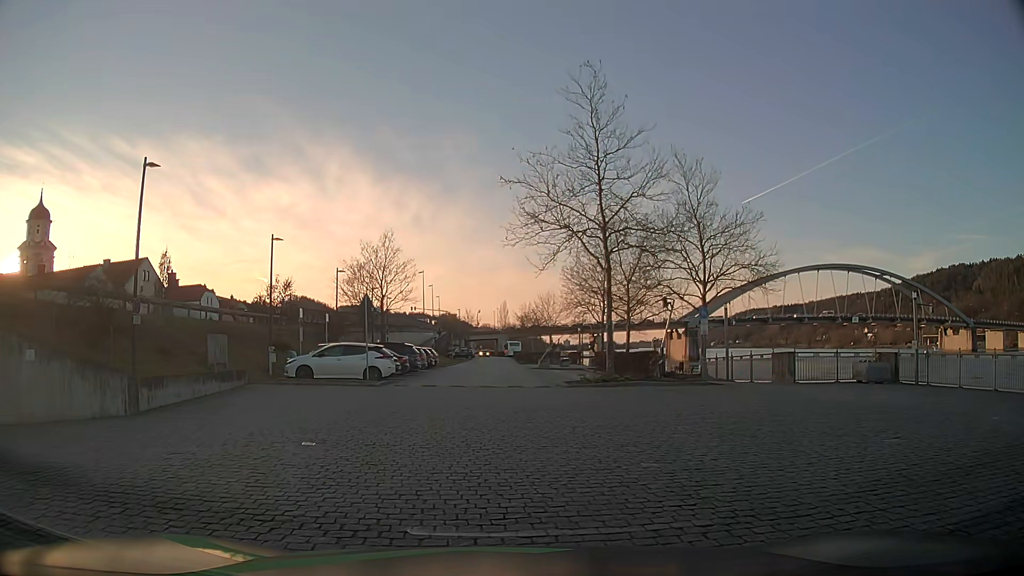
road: residential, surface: sett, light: Day
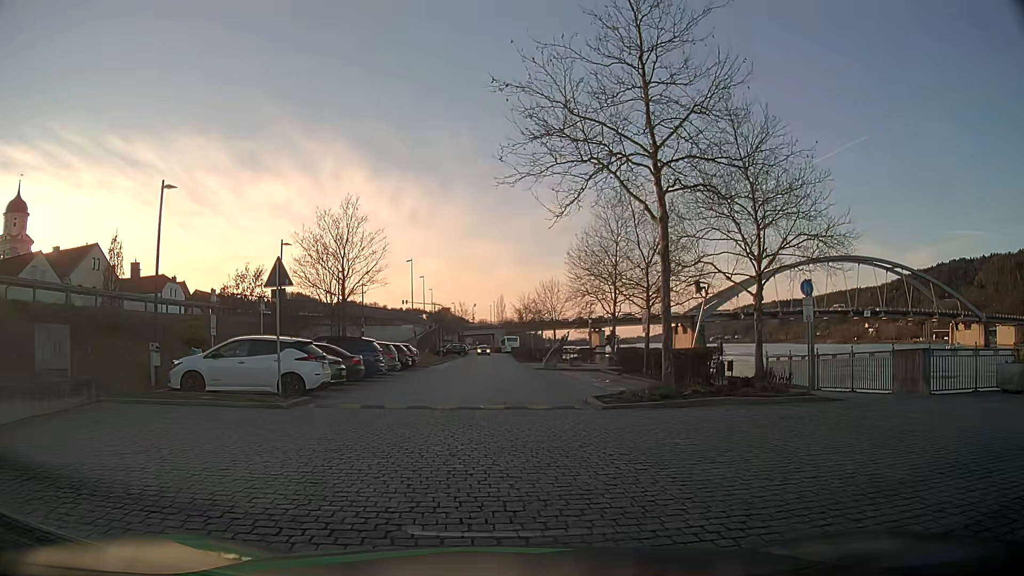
(+0.2, +9.8) m; +1°
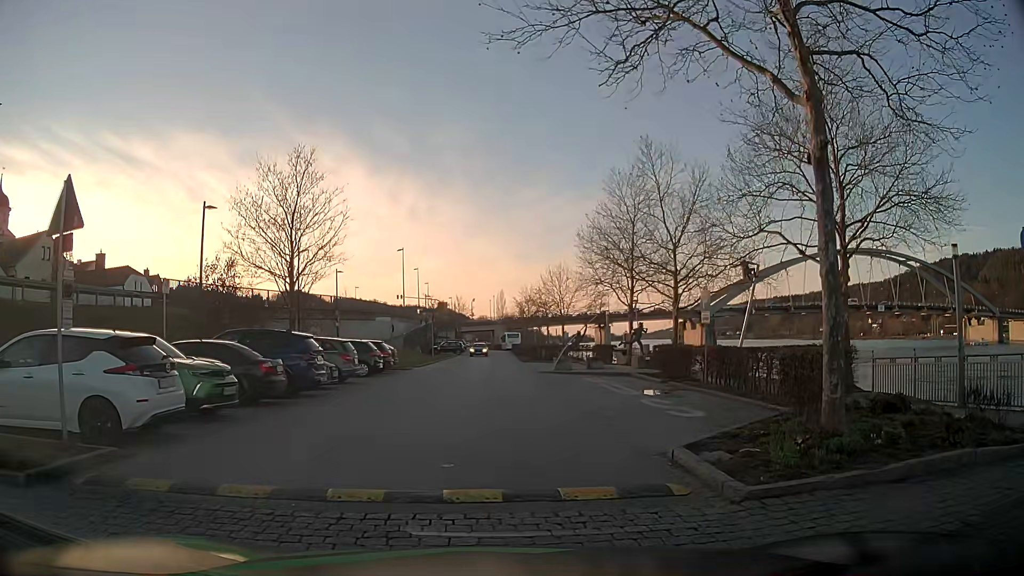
(+0.1, +8.4) m; 0°
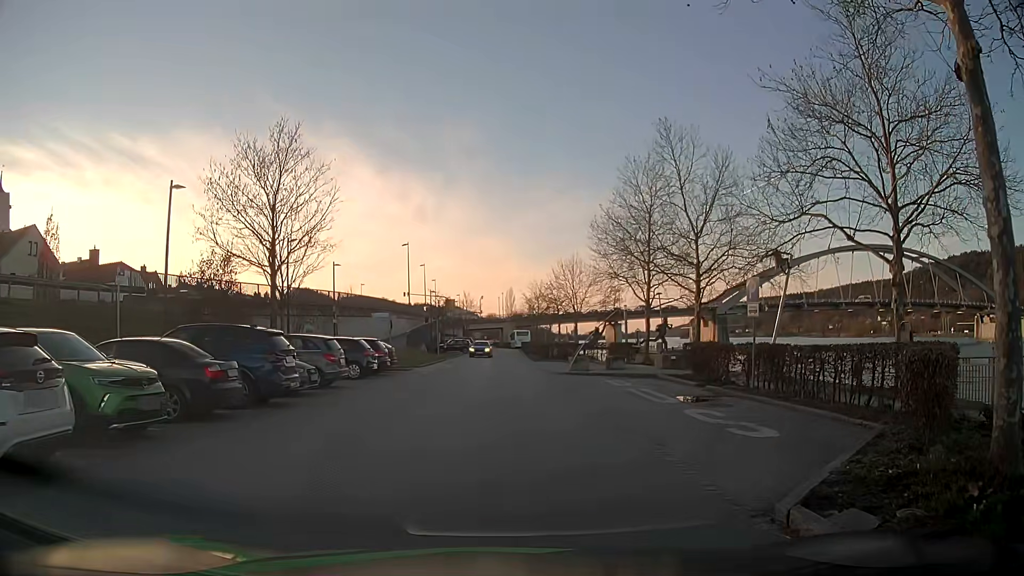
(0.0, +3.1) m; +1°
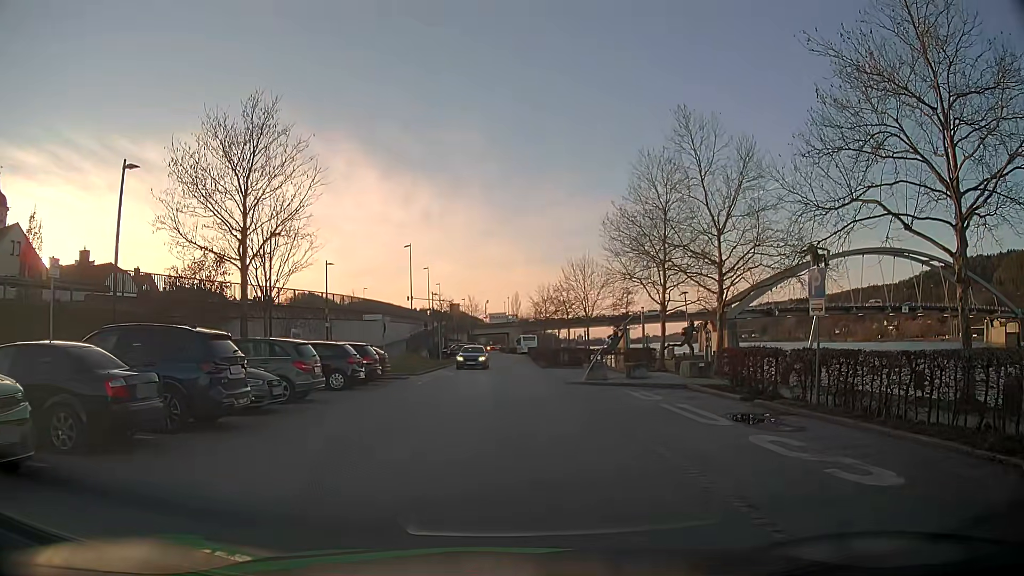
(-0.1, +3.2) m; -1°
